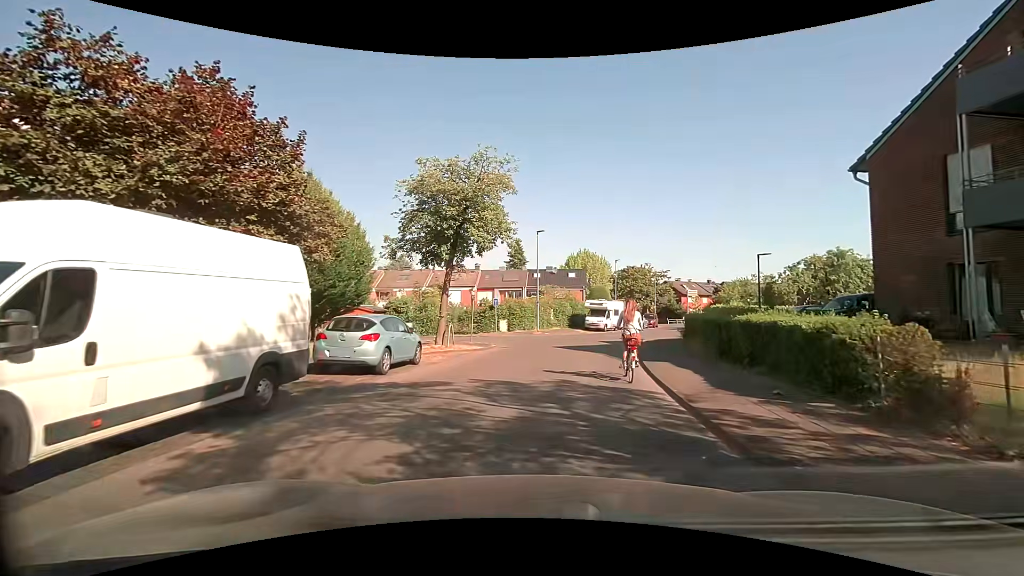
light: Day
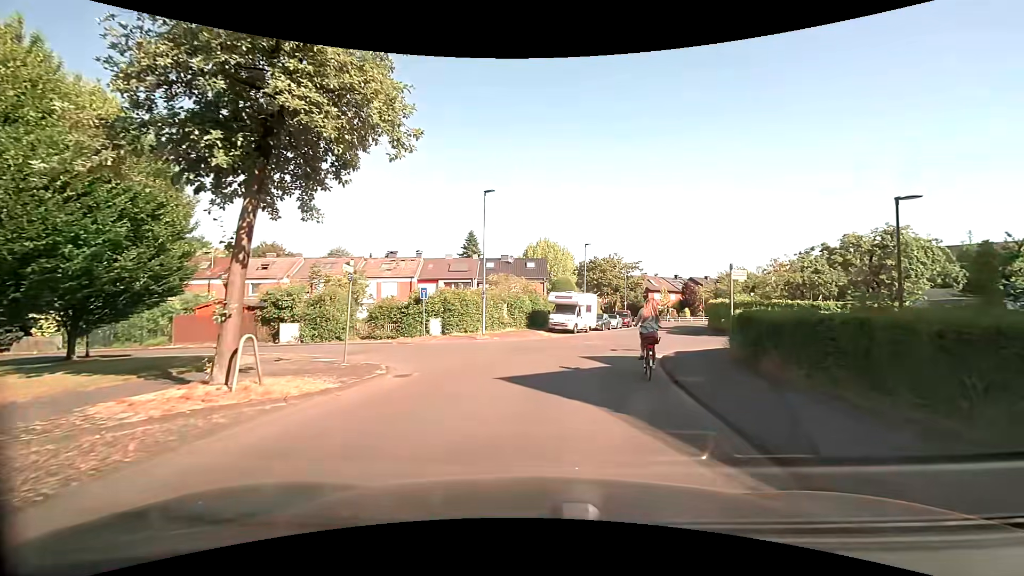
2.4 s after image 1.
(+0.5, +11.7) m; +5°
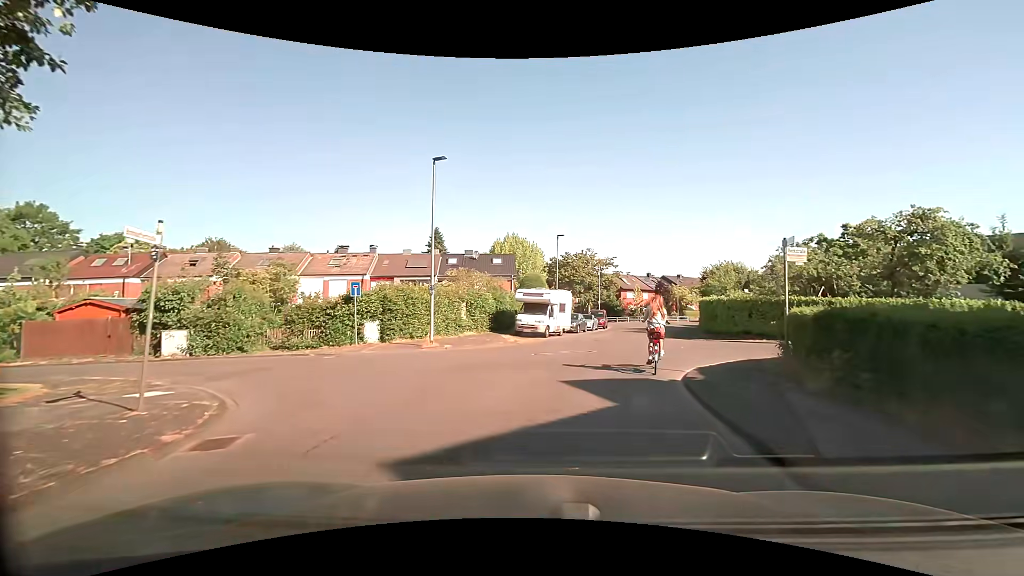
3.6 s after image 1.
(+0.2, +5.6) m; +5°
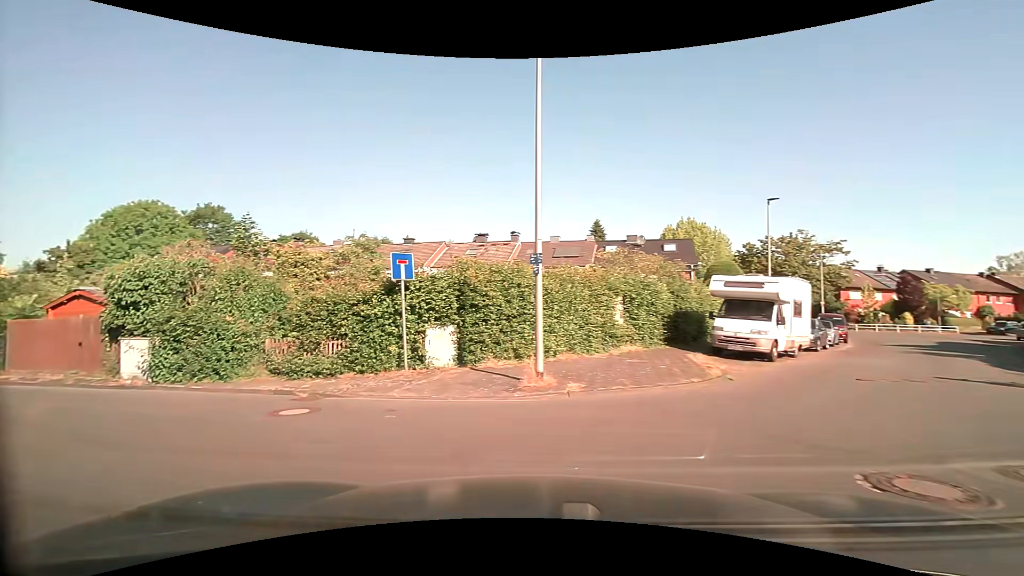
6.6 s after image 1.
(-0.8, +11.2) m; -20°
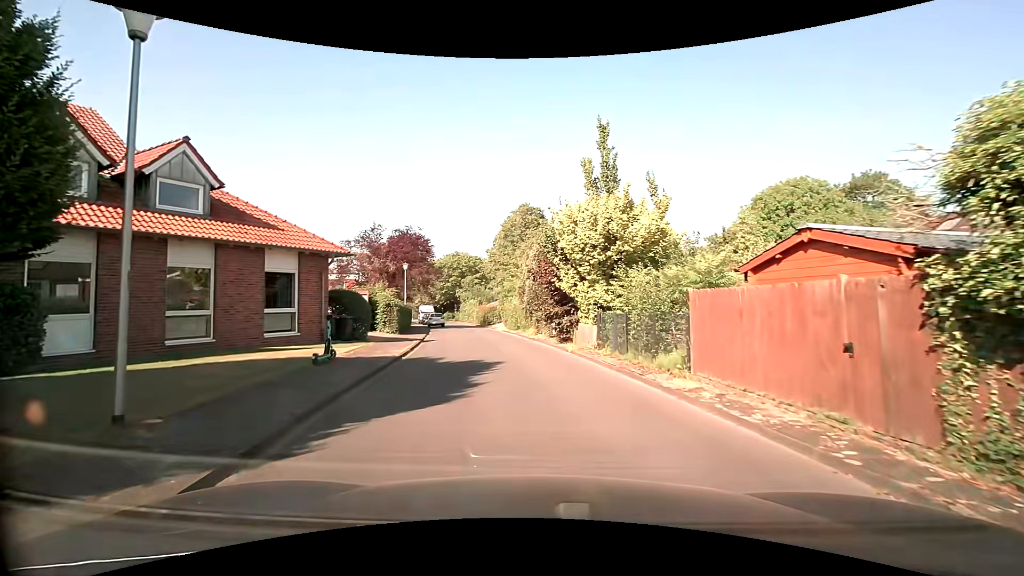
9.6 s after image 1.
(-7.7, +9.1) m; -65°
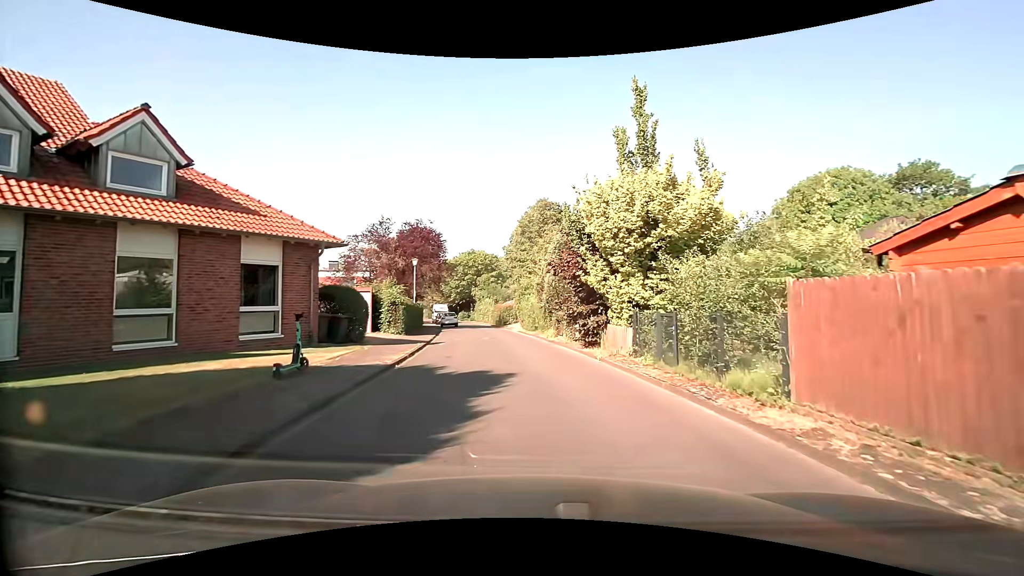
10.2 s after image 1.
(0.0, +2.9) m; -2°
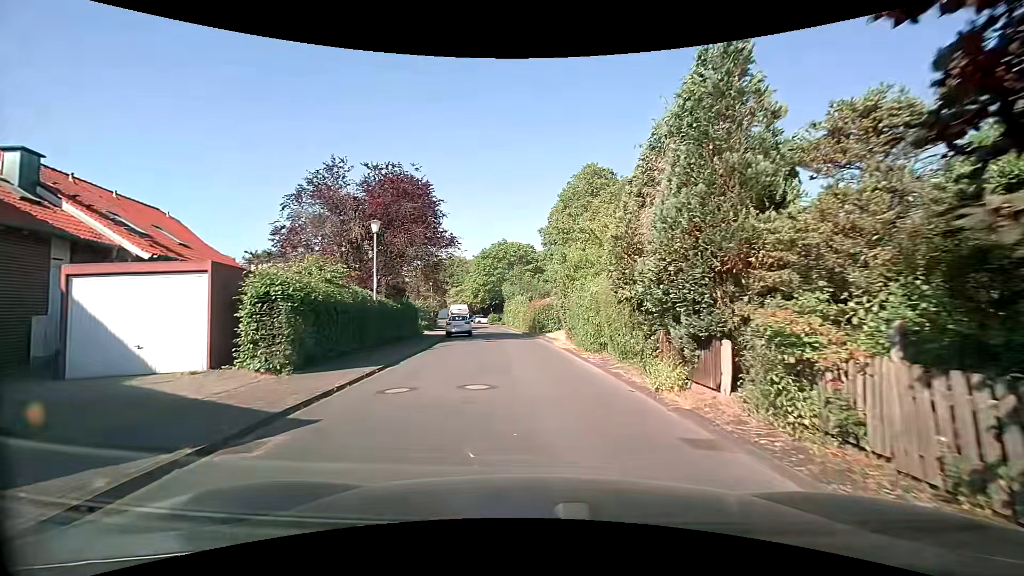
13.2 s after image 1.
(-0.2, +16.5) m; -6°
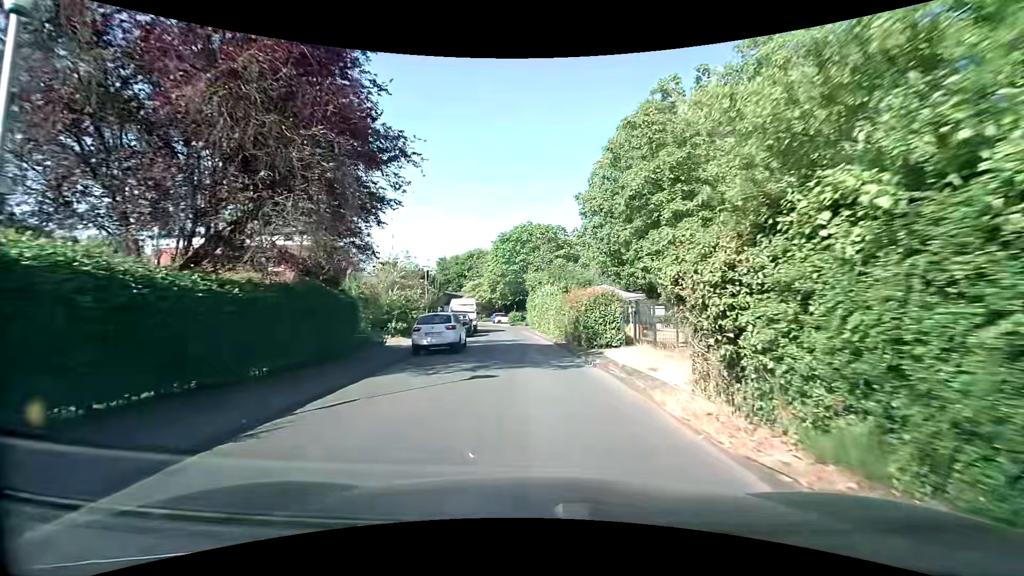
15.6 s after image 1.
(0.0, +15.2) m; -1°
